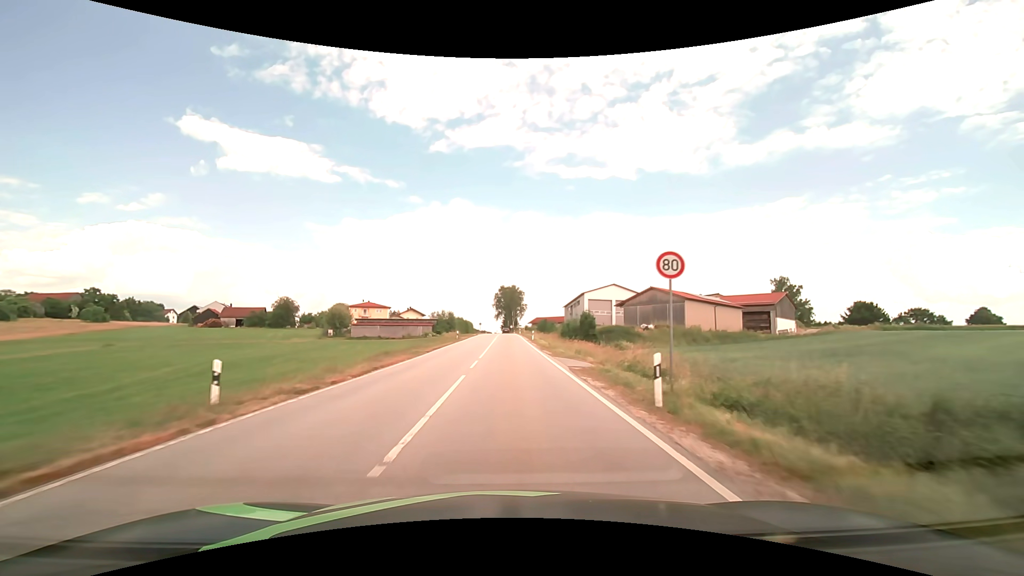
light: Day
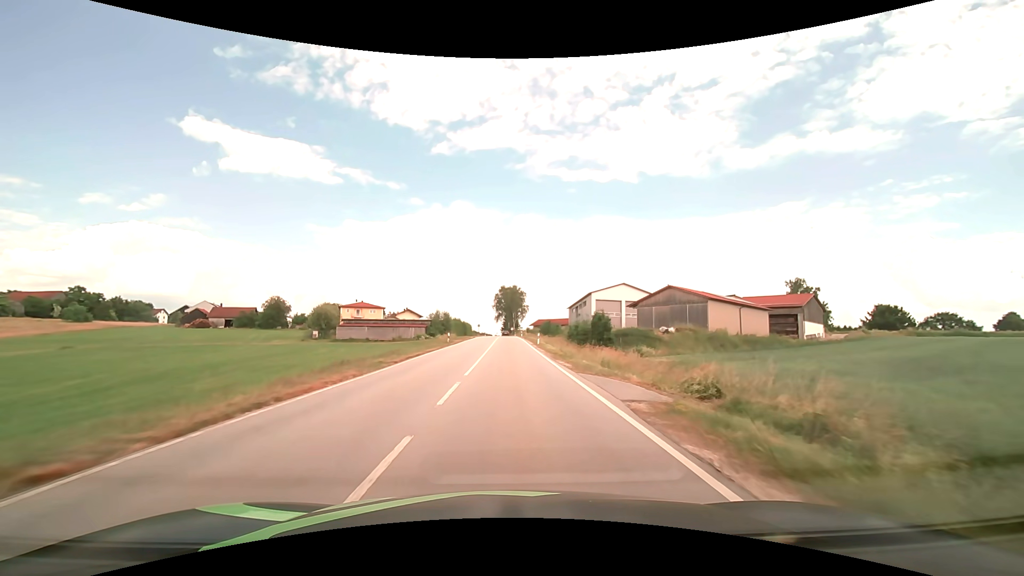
(0.0, +8.6) m; 0°
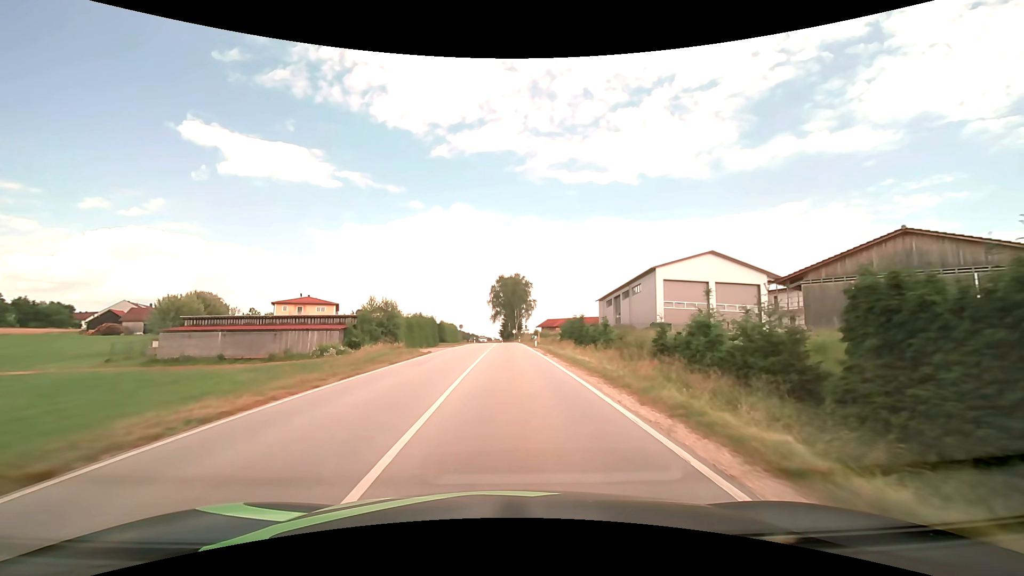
(0.0, +43.6) m; 0°
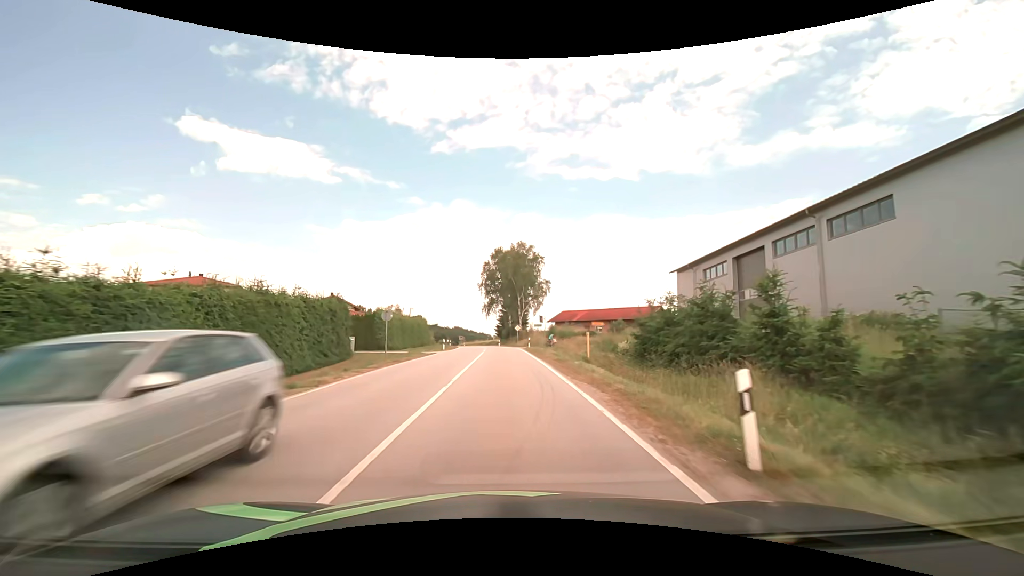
(+0.2, +41.6) m; 0°
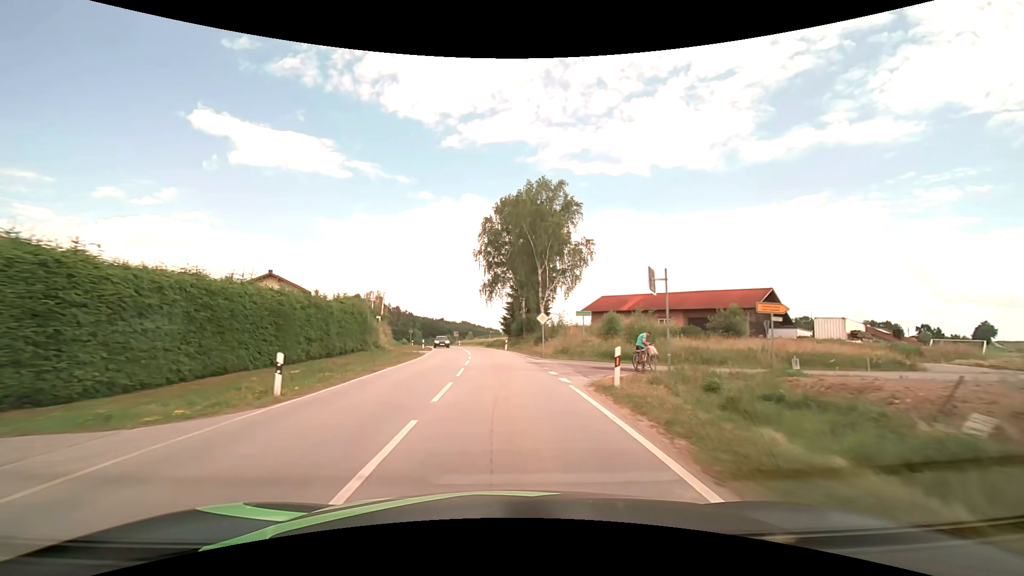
(-0.1, +34.7) m; -1°
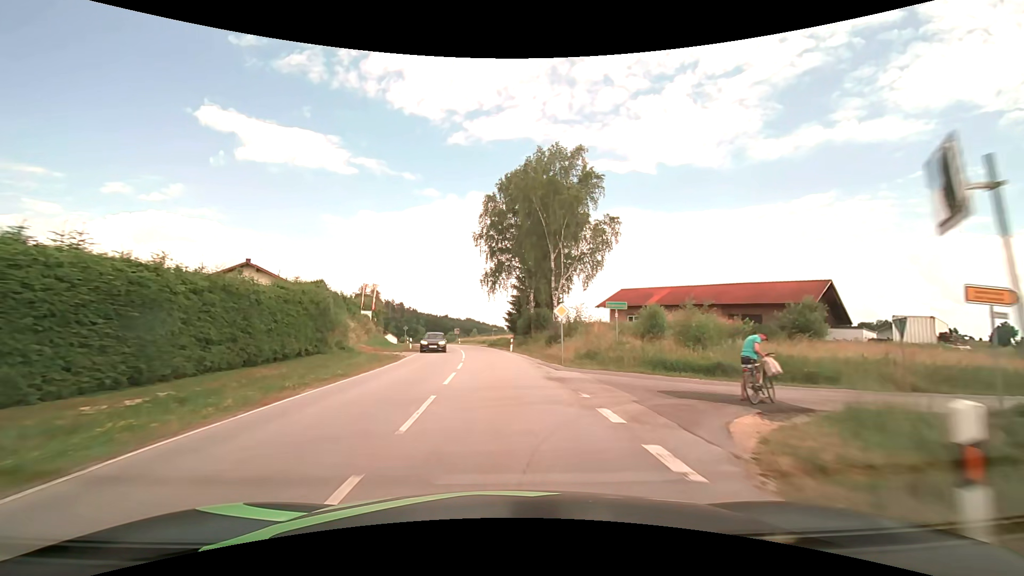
(0.0, +8.9) m; 0°
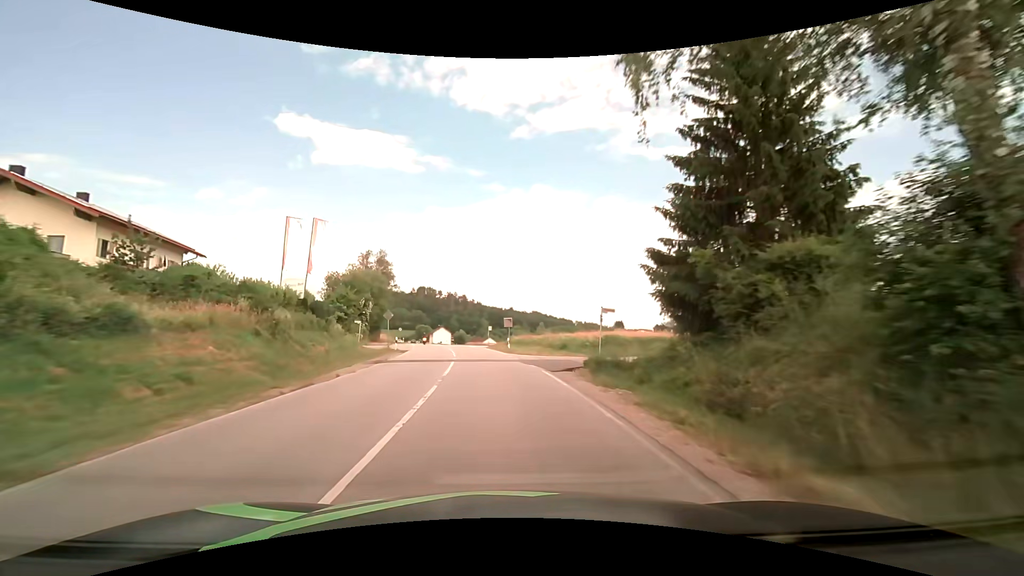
(-2.5, +45.6) m; -7°
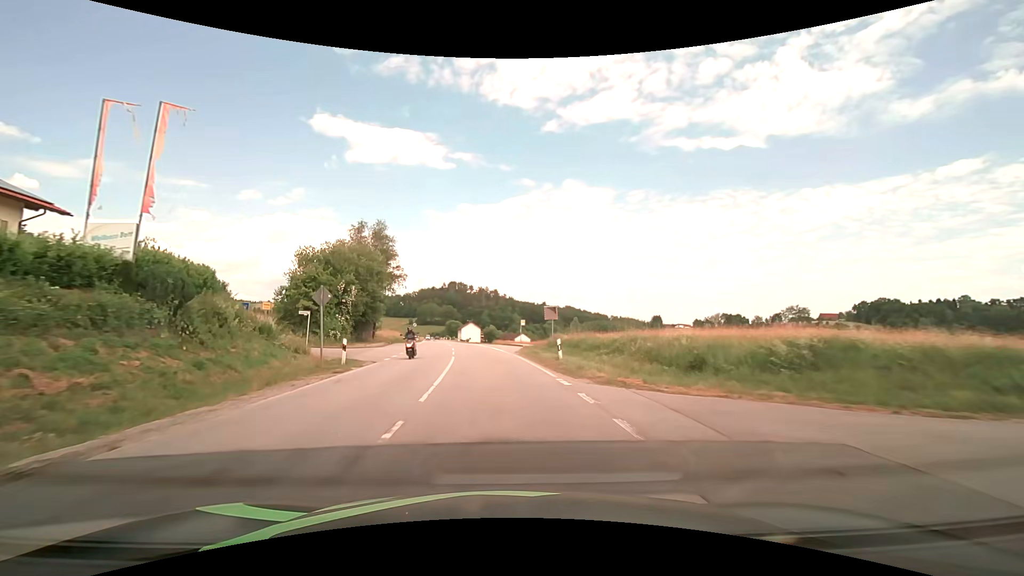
(-0.6, +18.6) m; -4°
(0, +10) (-1, +20) (-1, +30) (-2, +40) (-4, +50) (-5, +60) (-7, +70) (-8, +79) (-10, +89) (-11, +99) m
